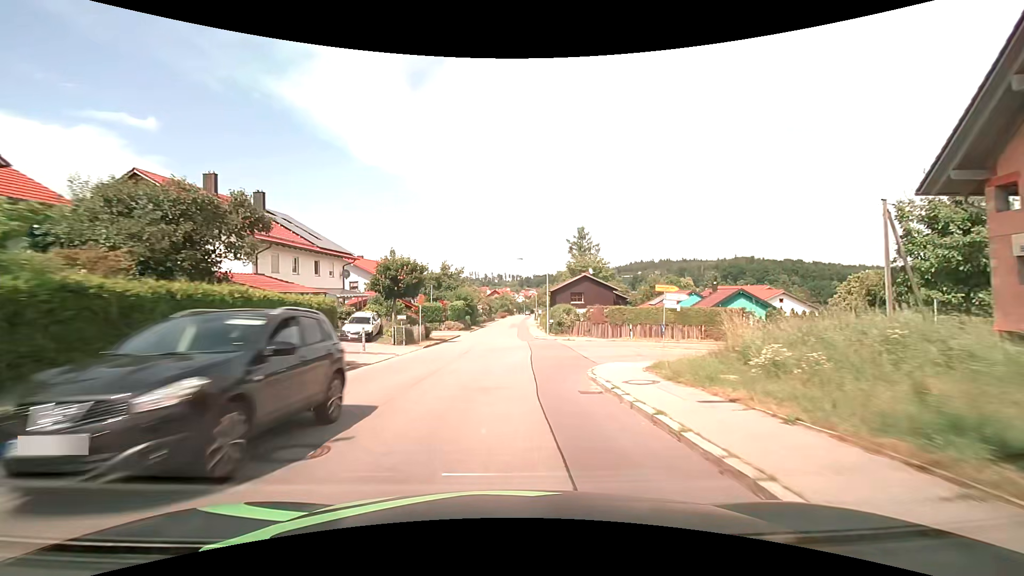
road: tertiary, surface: asphalt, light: Day
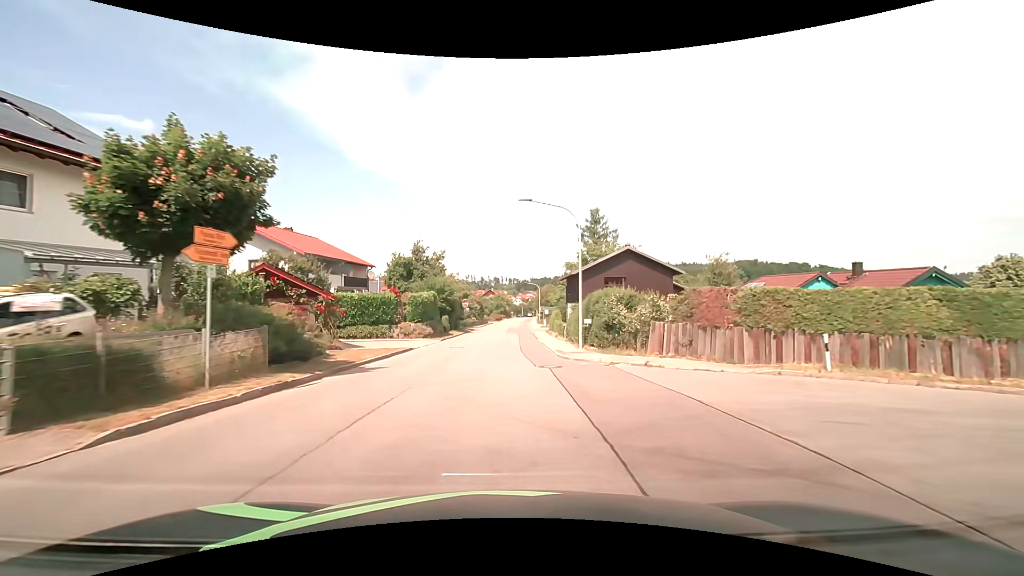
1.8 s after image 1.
(0.0, +22.9) m; 0°
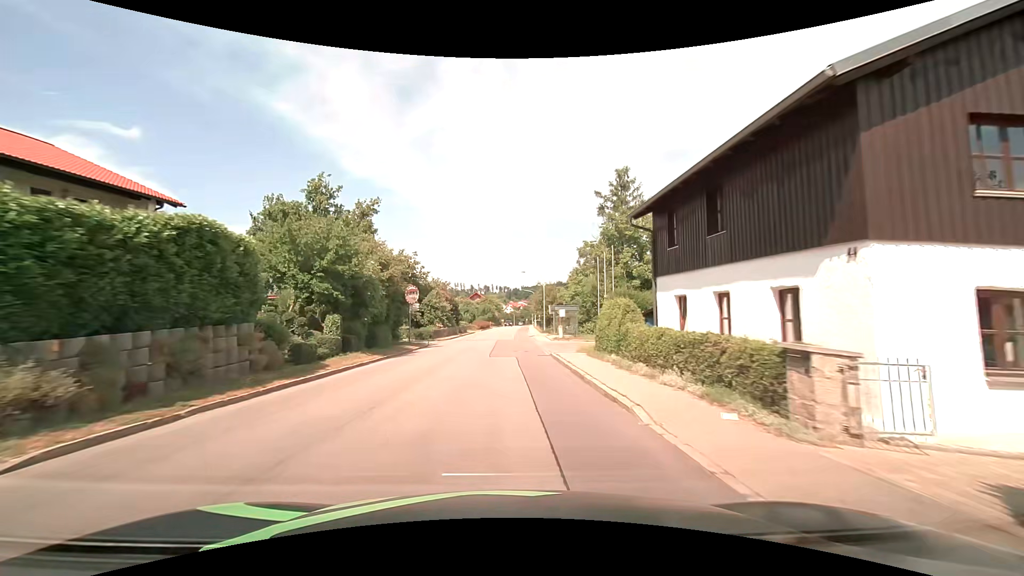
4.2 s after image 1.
(+0.2, +30.4) m; +1°
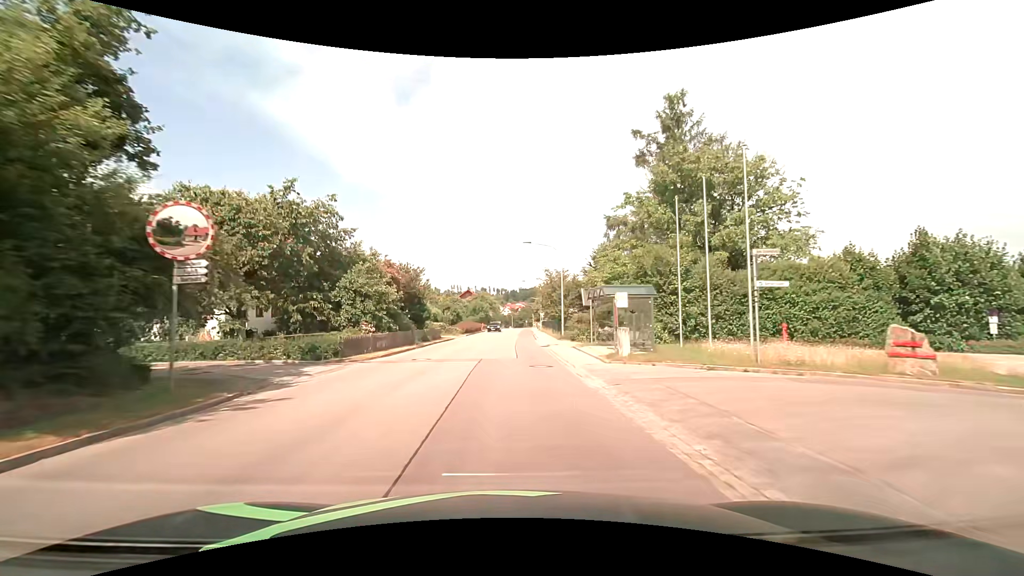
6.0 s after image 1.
(+0.1, +22.8) m; 0°
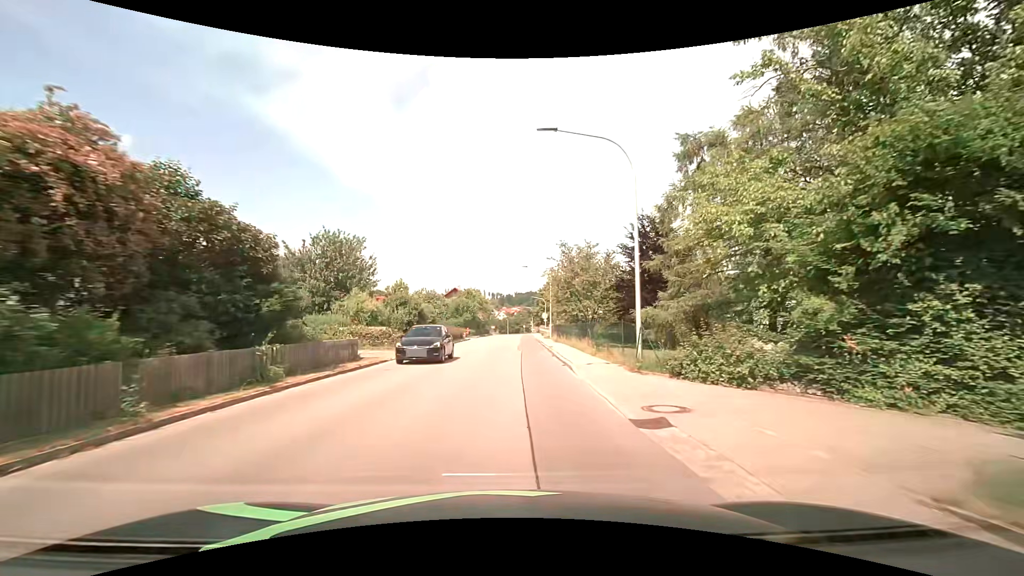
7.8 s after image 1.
(+0.1, +22.8) m; +1°
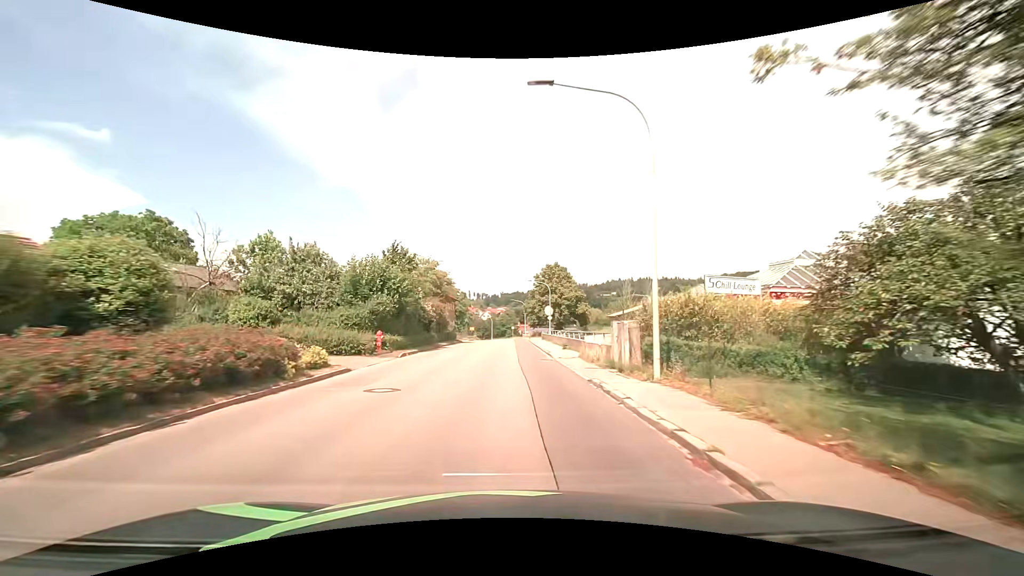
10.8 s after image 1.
(+0.3, +38.0) m; +1°
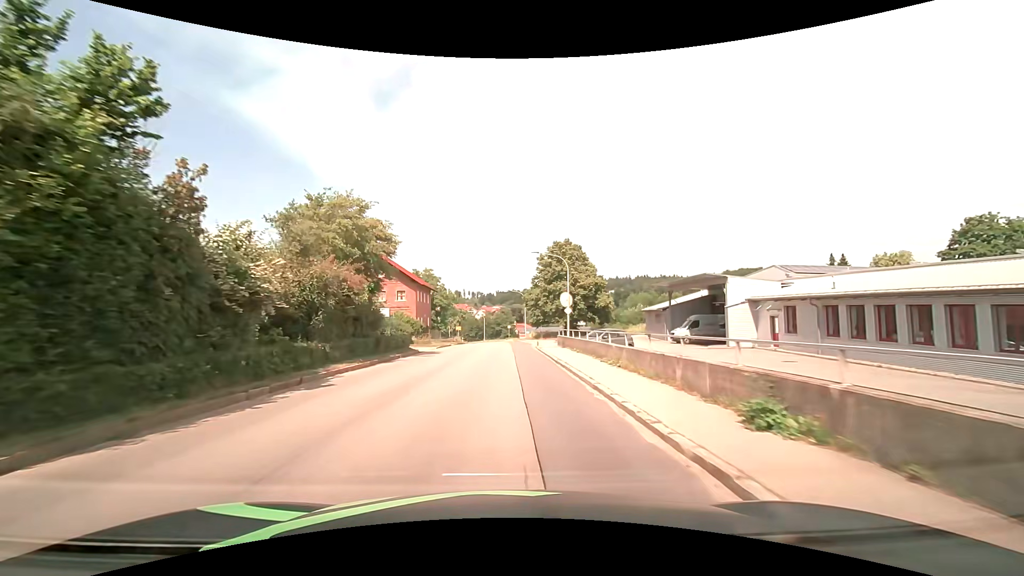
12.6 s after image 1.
(+0.2, +22.8) m; +1°
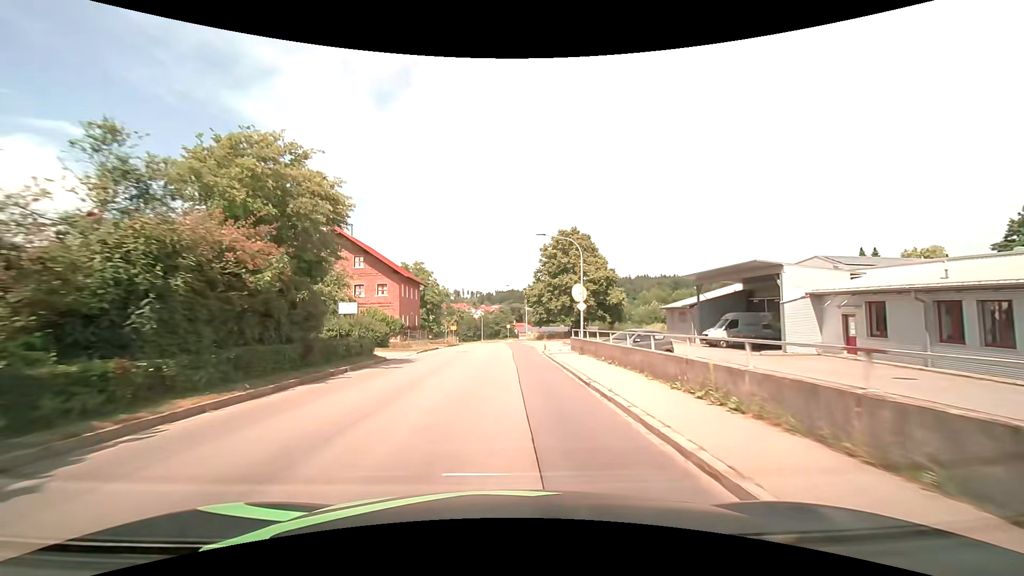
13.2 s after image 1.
(0.0, +7.6) m; 0°
